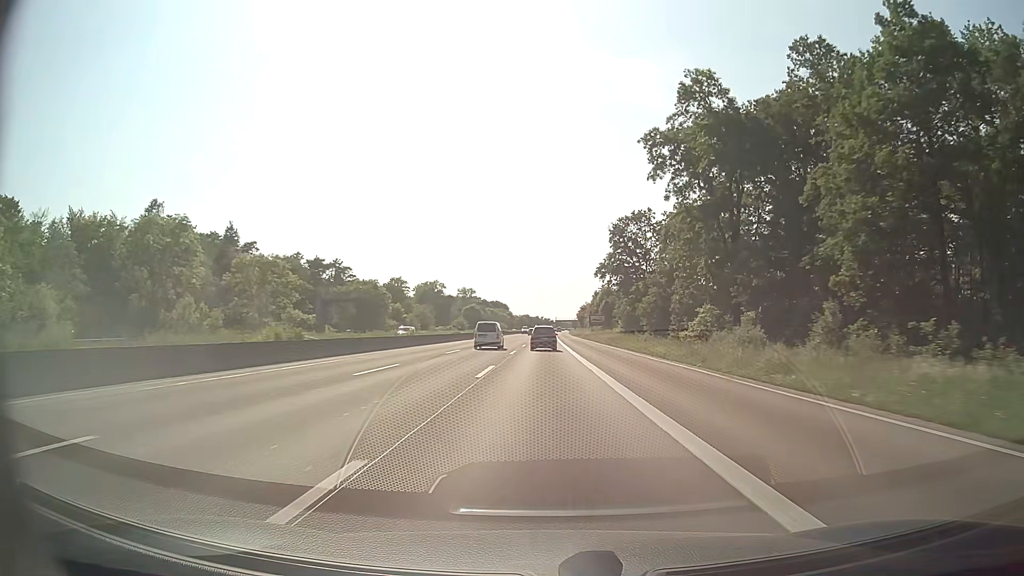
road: motorway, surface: asphalt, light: Day
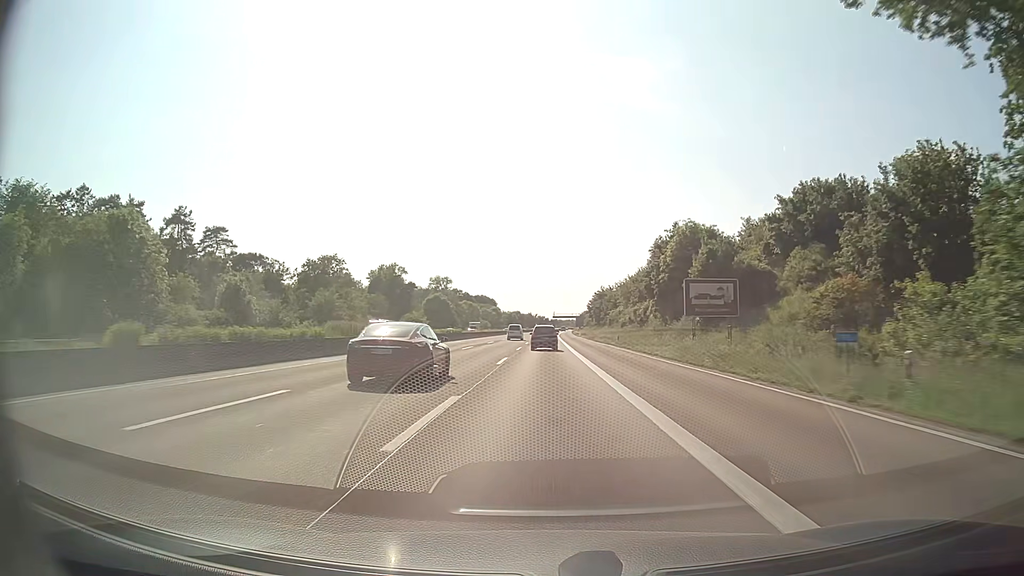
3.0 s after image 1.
(+0.4, +83.4) m; +1°
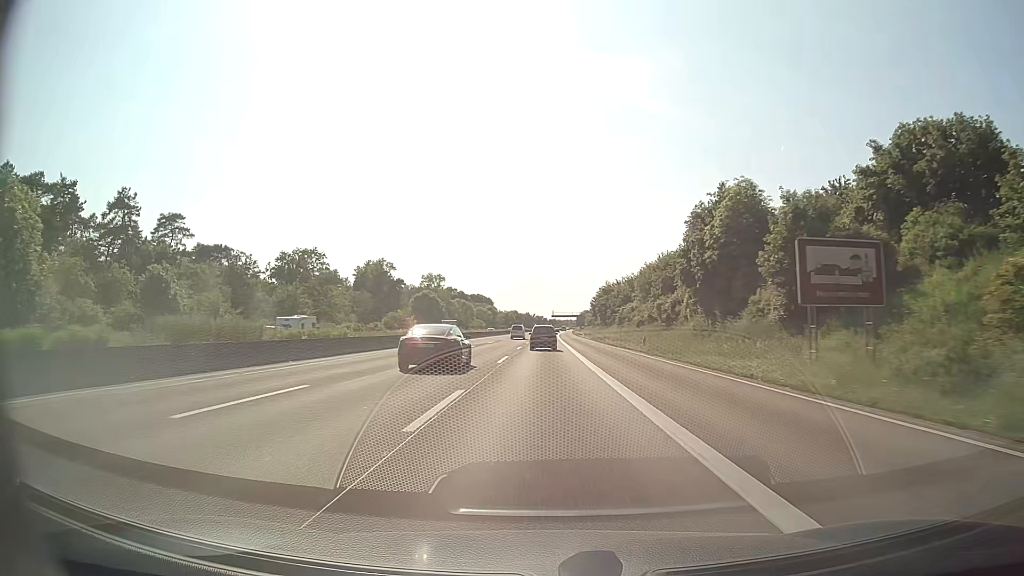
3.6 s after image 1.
(0.0, +16.7) m; 0°
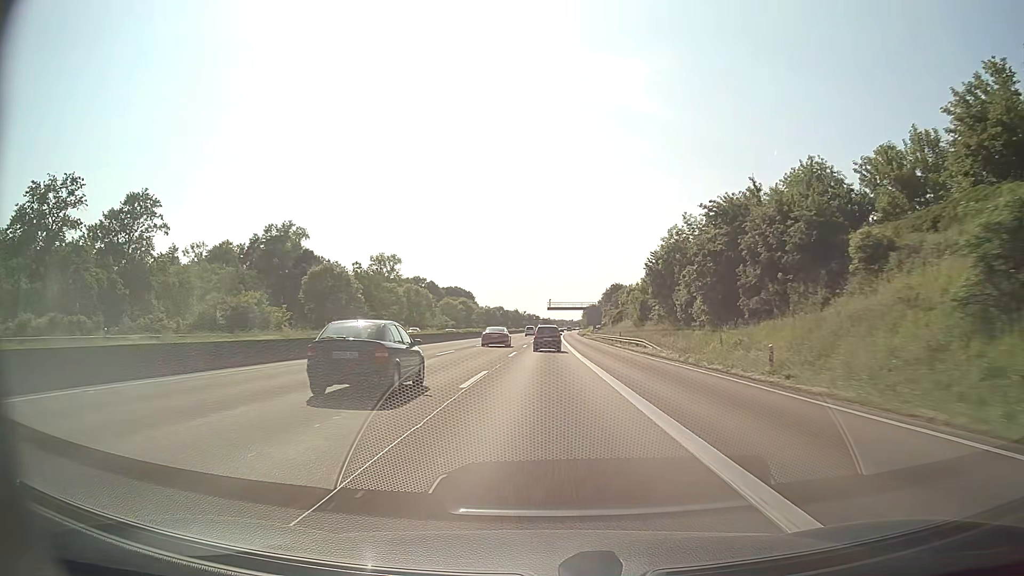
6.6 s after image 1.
(+0.5, +83.6) m; +1°
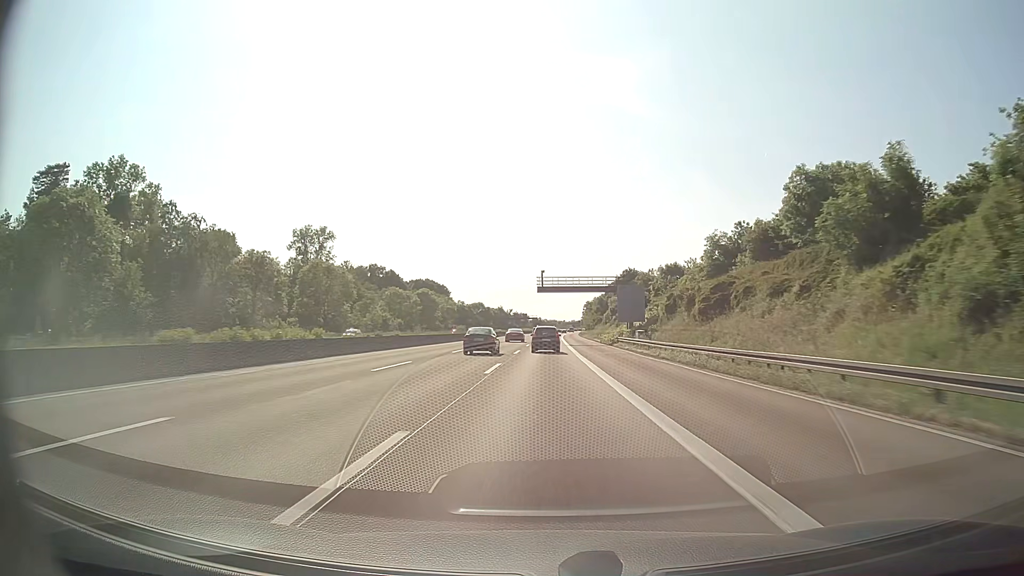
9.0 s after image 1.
(+0.5, +66.4) m; +1°
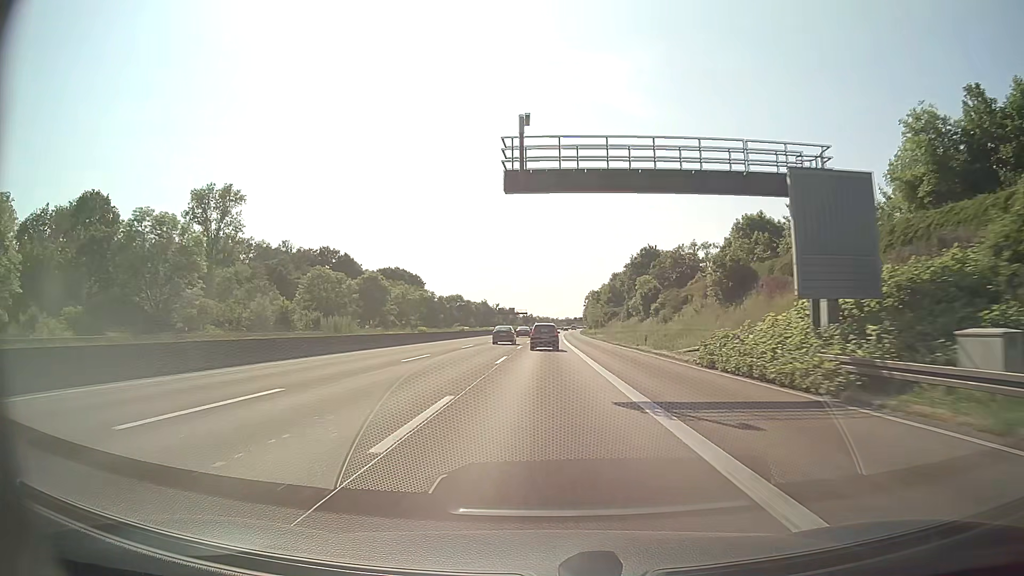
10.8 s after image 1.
(+0.3, +49.5) m; +1°
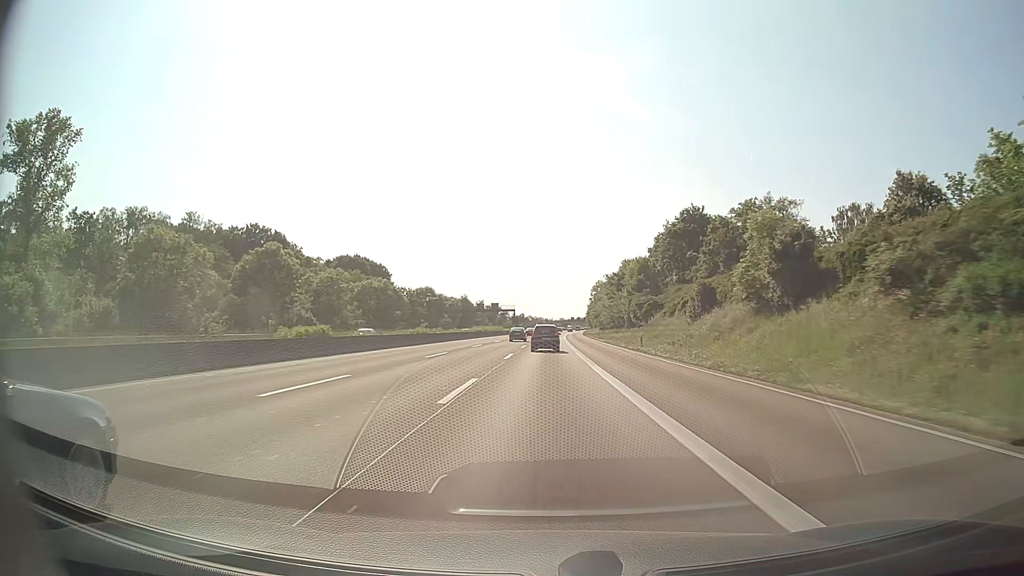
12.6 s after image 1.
(+0.2, +49.2) m; +1°
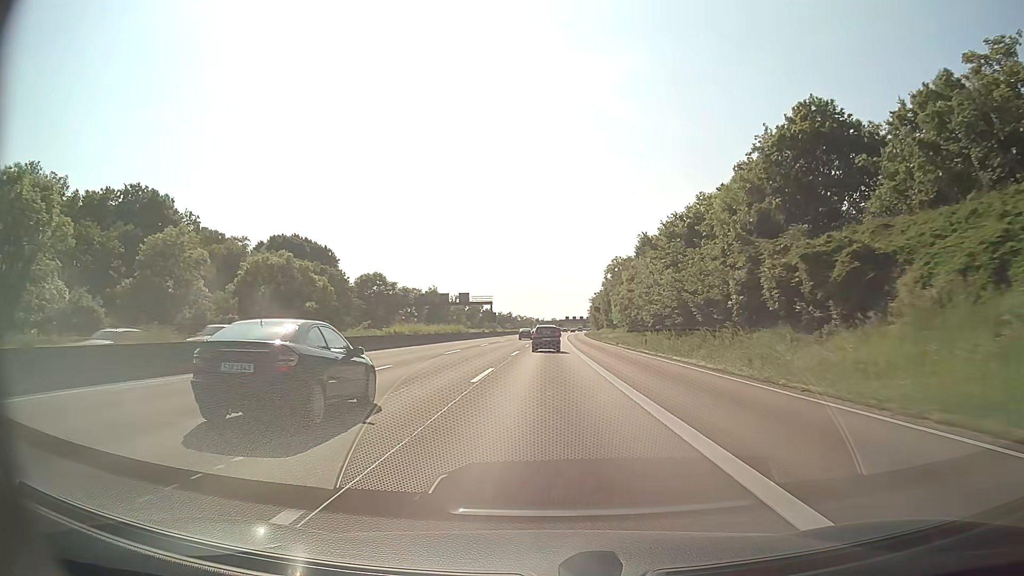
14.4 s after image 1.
(+0.3, +49.1) m; +1°
(0, +10) (0, +20) (0, +30) (0, +40) (0, +50) (+1, +60) (+1, +70) (+1, +80) (+1, +90) (+2, +100) m
